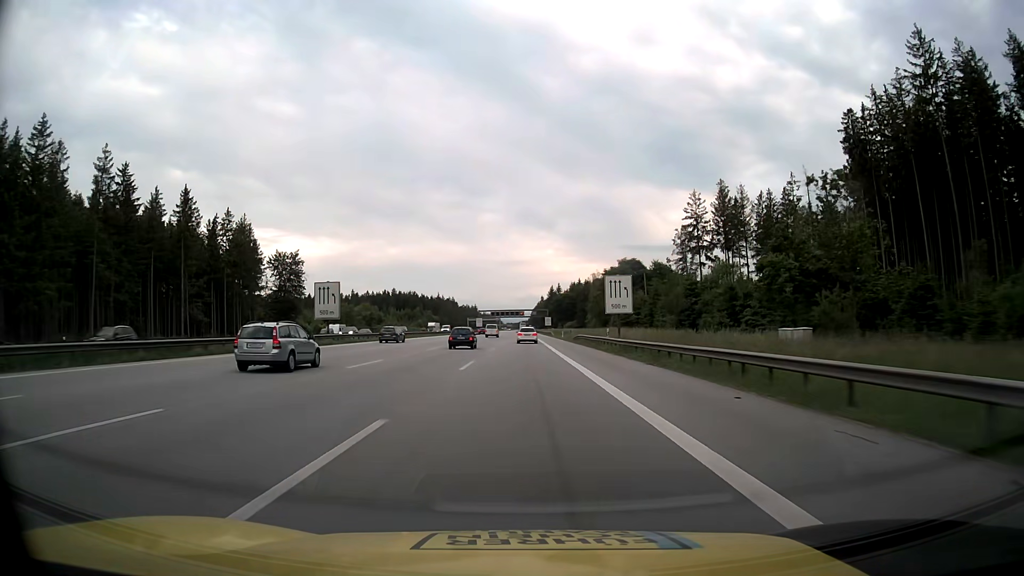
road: motorway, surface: asphalt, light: Day
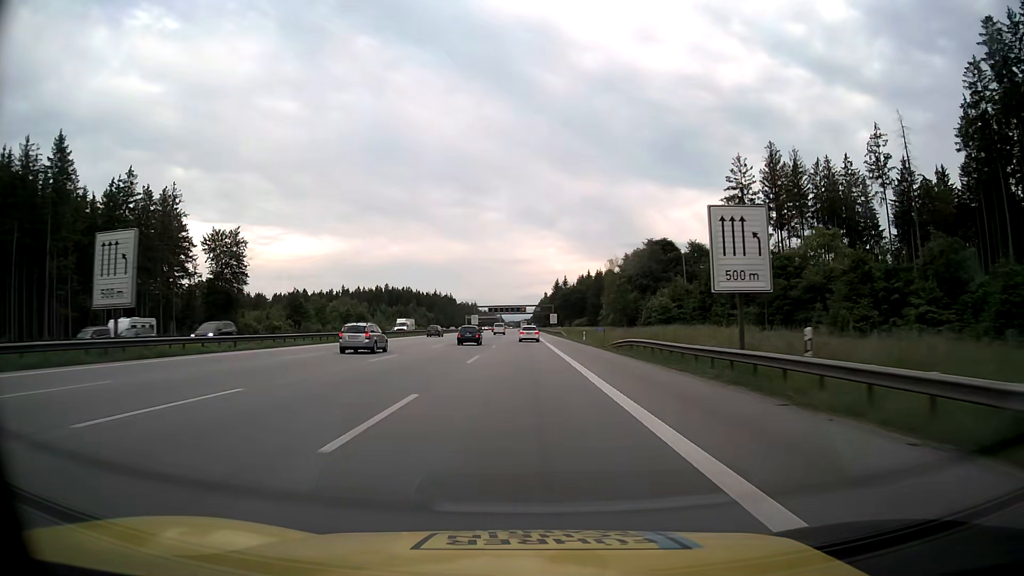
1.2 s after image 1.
(0.0, +32.5) m; 0°
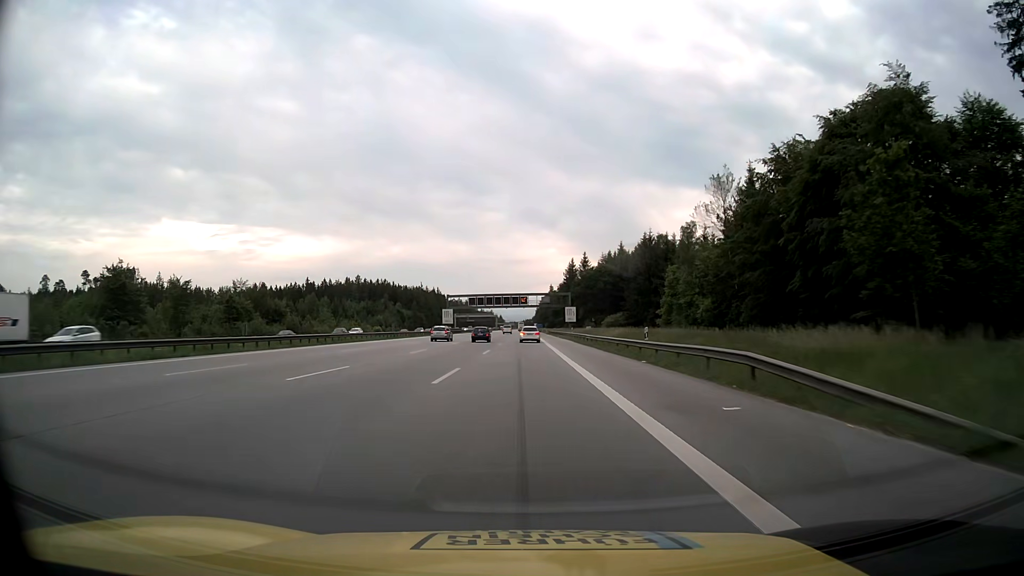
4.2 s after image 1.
(-0.2, +81.3) m; 0°
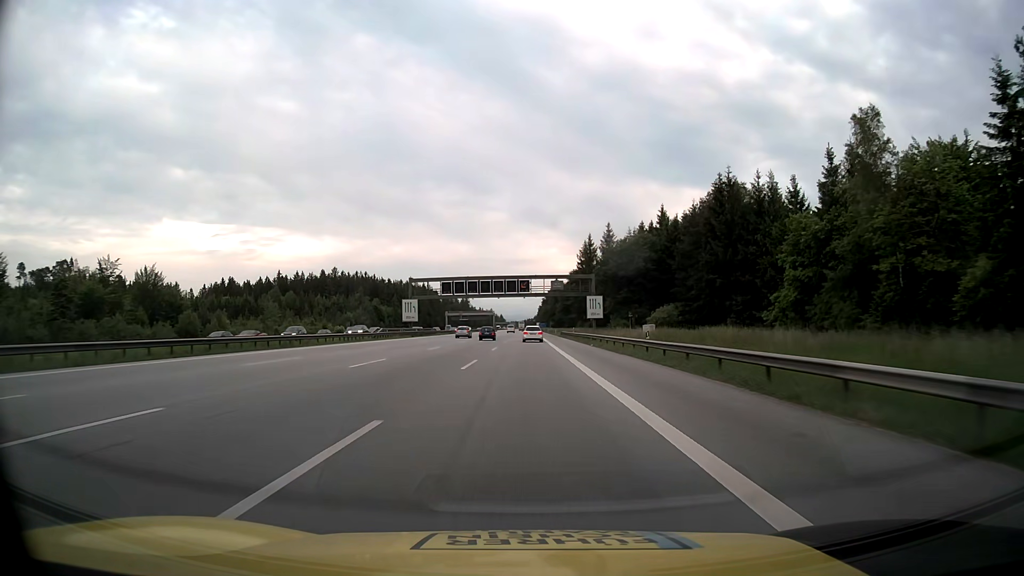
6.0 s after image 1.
(-0.2, +48.8) m; 0°
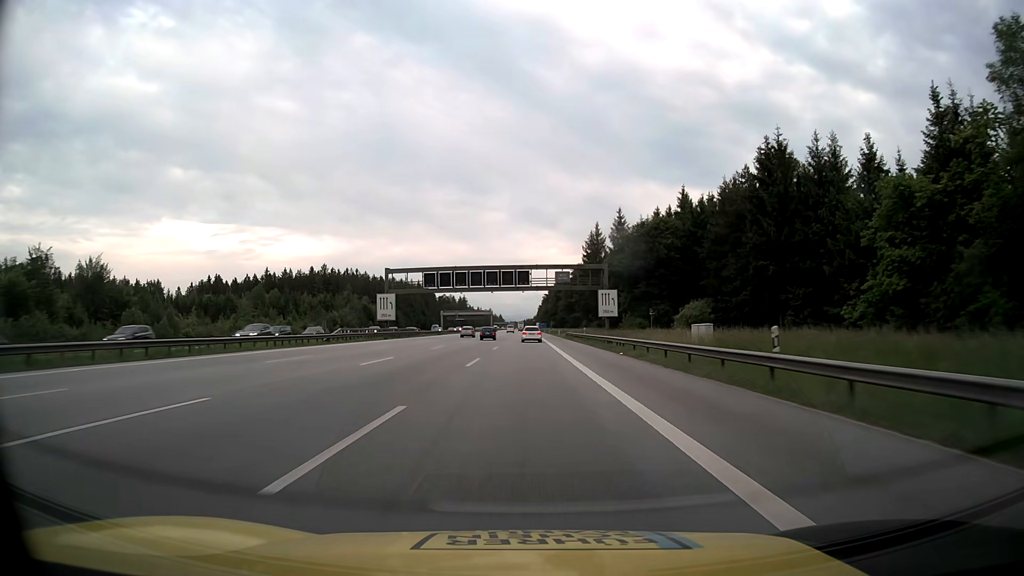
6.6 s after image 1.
(+0.1, +16.3) m; 0°
(0, +10) (0, +20) (0, +30) (0, +40) (0, +50) (0, +60) (0, +70) (0, +80) (0, +90) (0, +100) m
